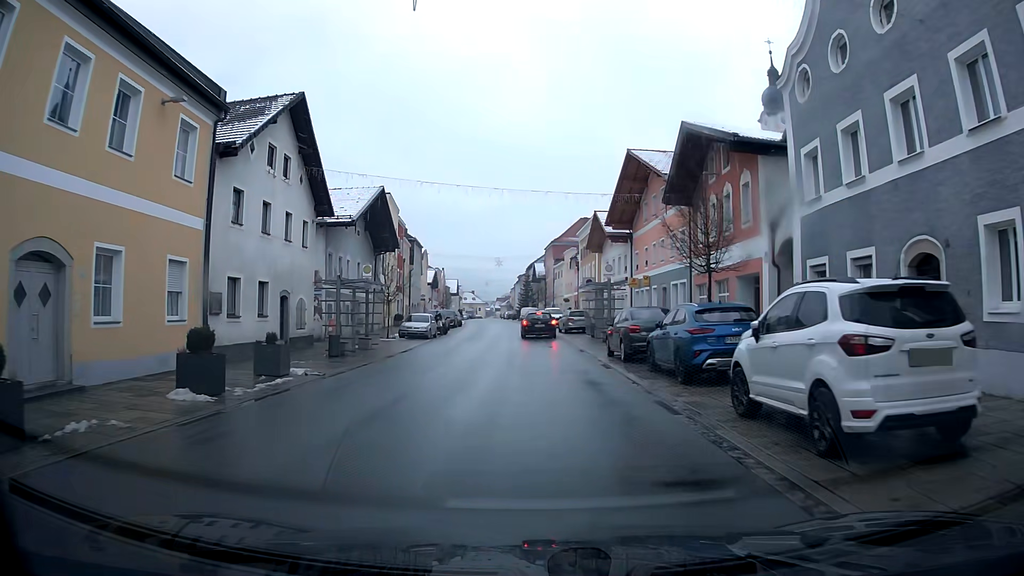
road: primary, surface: asphalt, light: Day
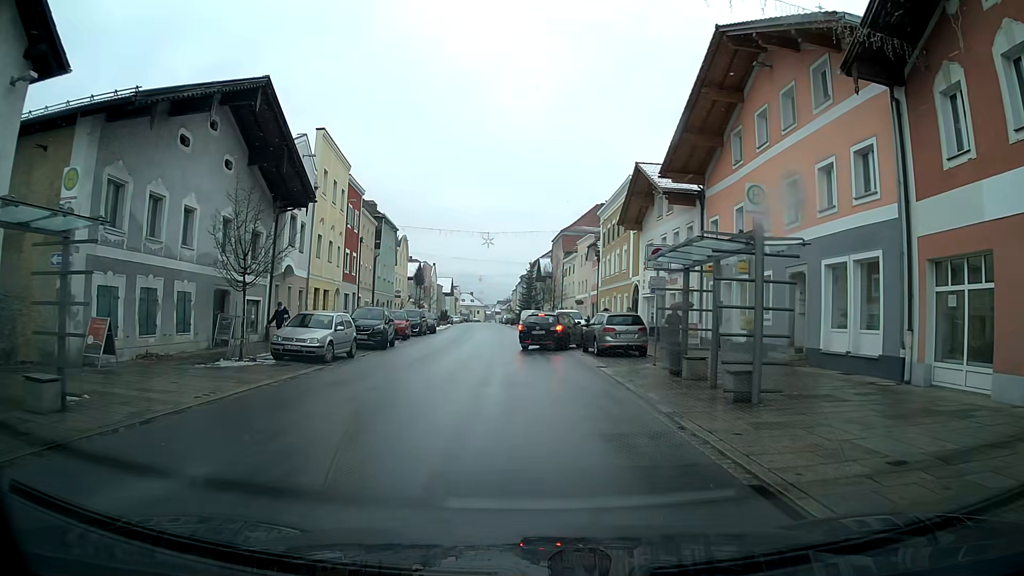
(0.0, +19.2) m; 0°
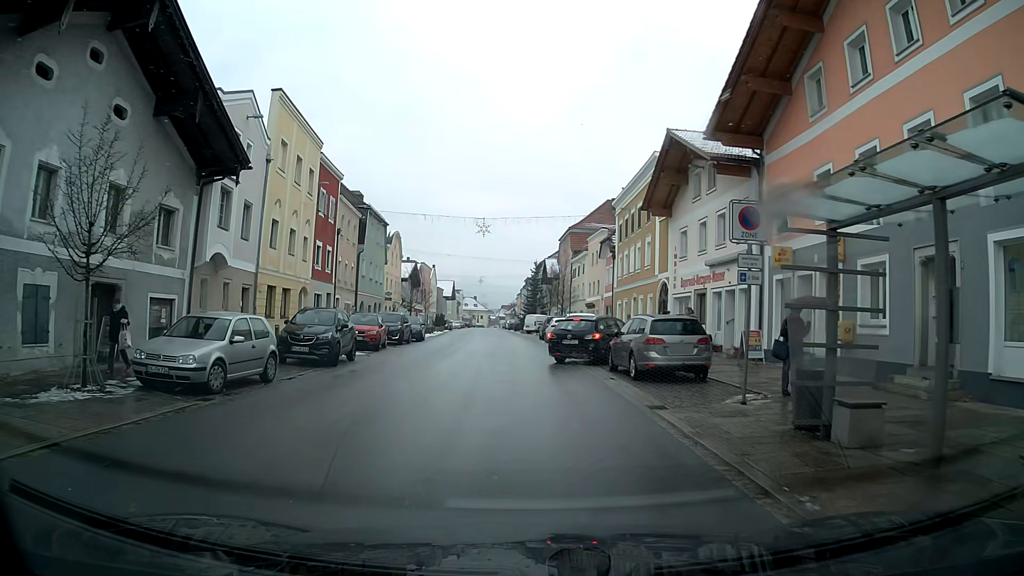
(-0.1, +7.4) m; -2°
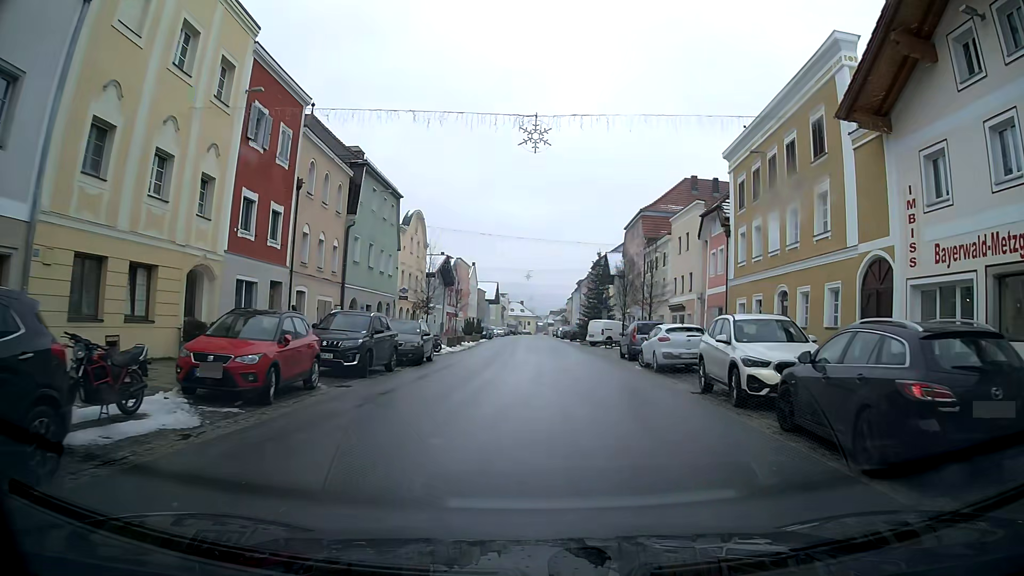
(-0.9, +17.6) m; -2°
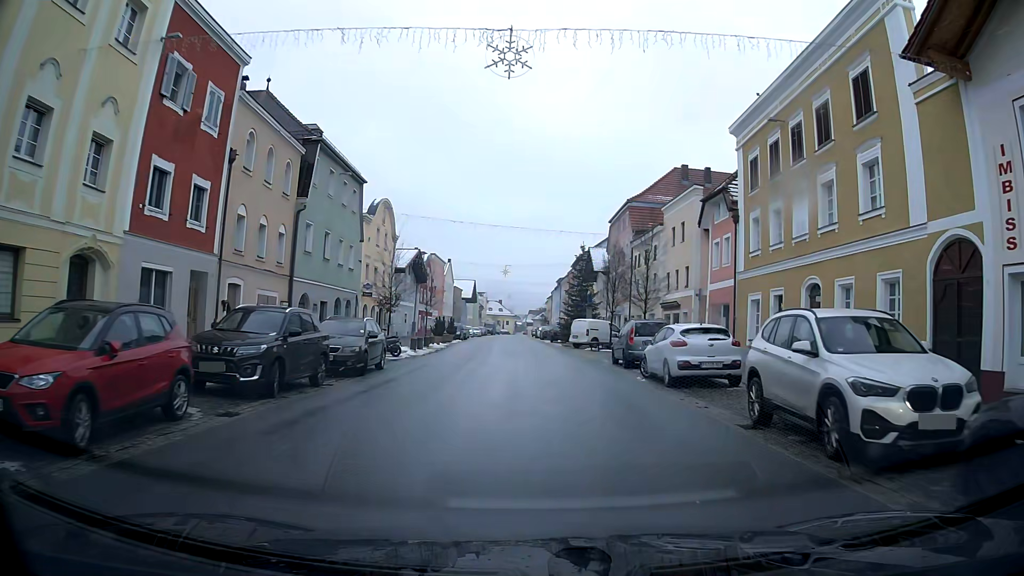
(+0.1, +4.9) m; +2°
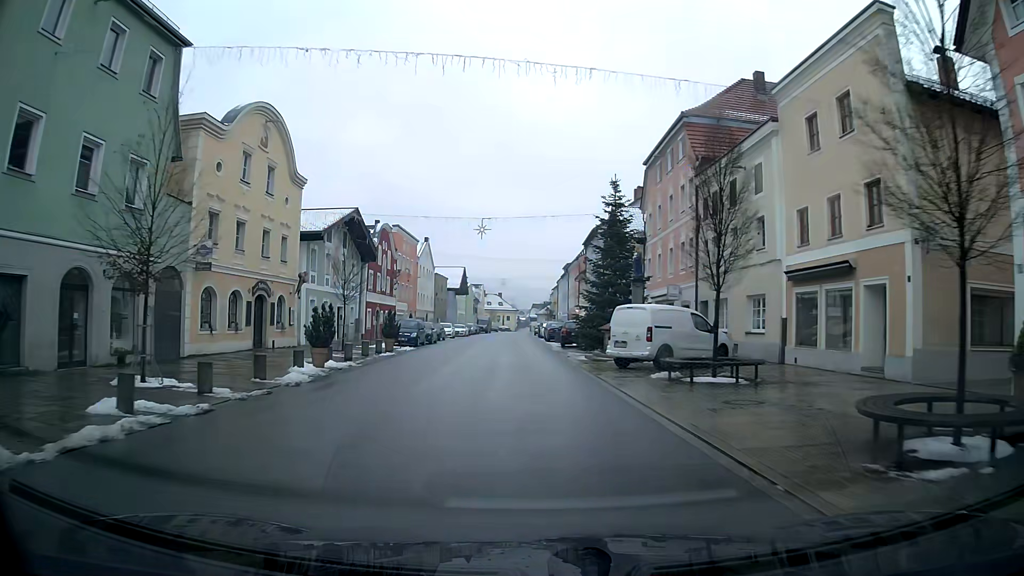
(-0.1, +23.4) m; -2°
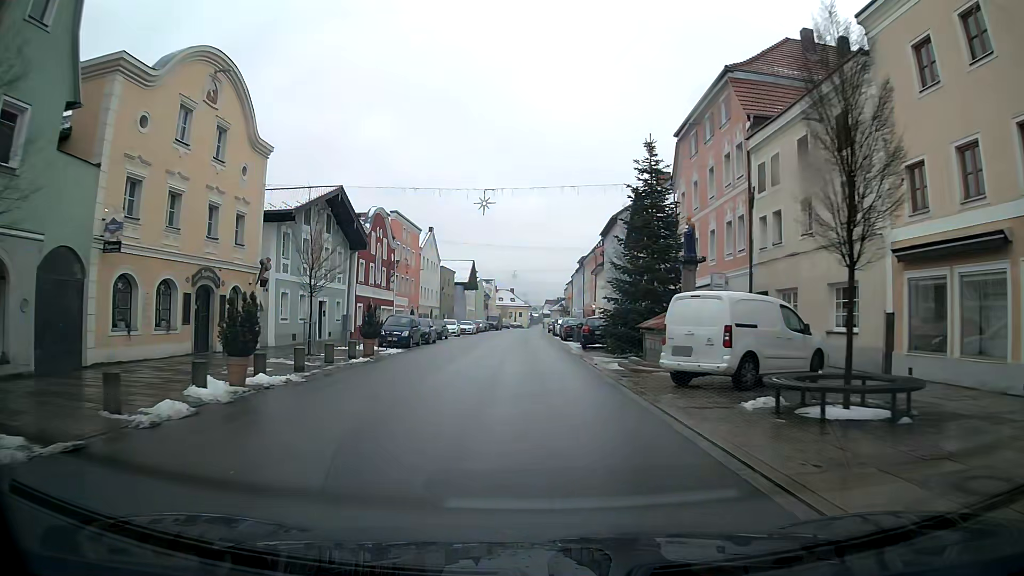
(0.0, +6.5) m; -1°
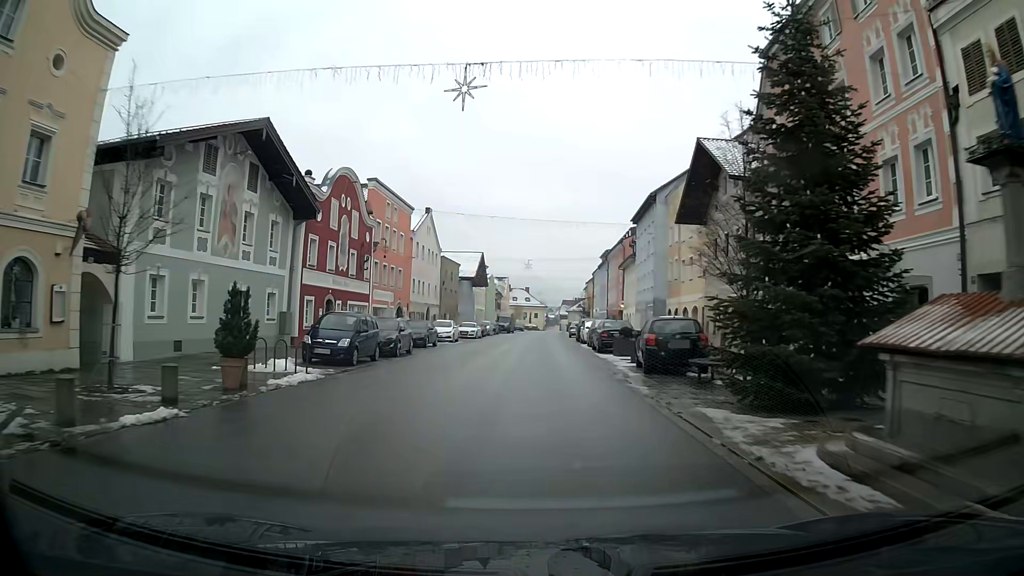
(-0.2, +13.2) m; -1°
